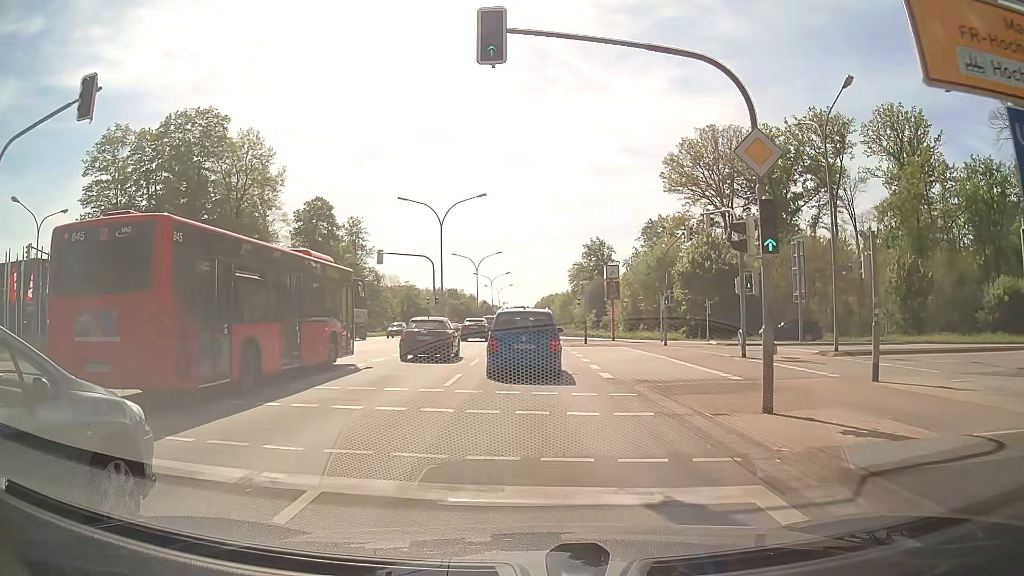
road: primary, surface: asphalt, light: Day
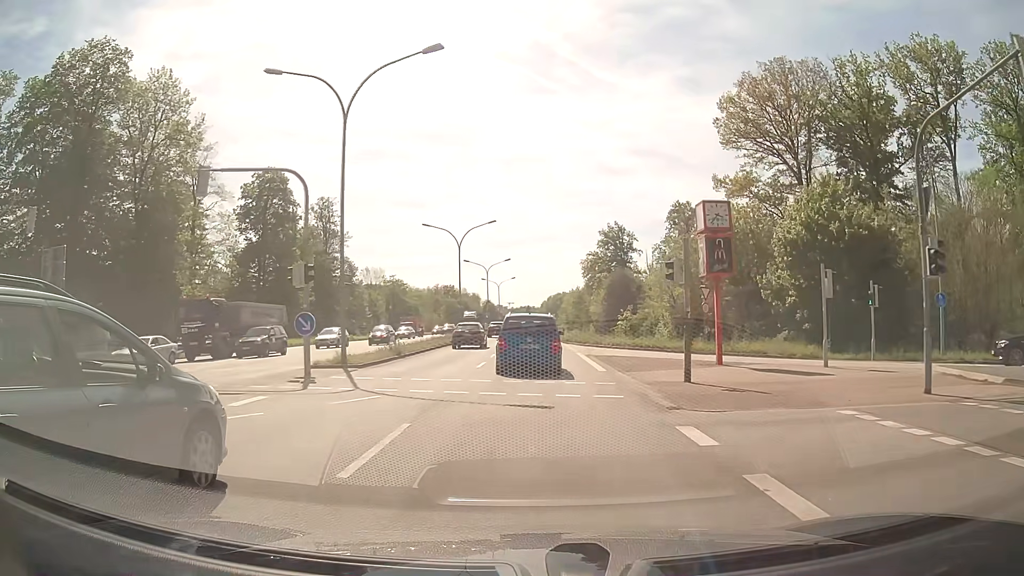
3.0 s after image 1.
(-0.3, +26.8) m; -1°
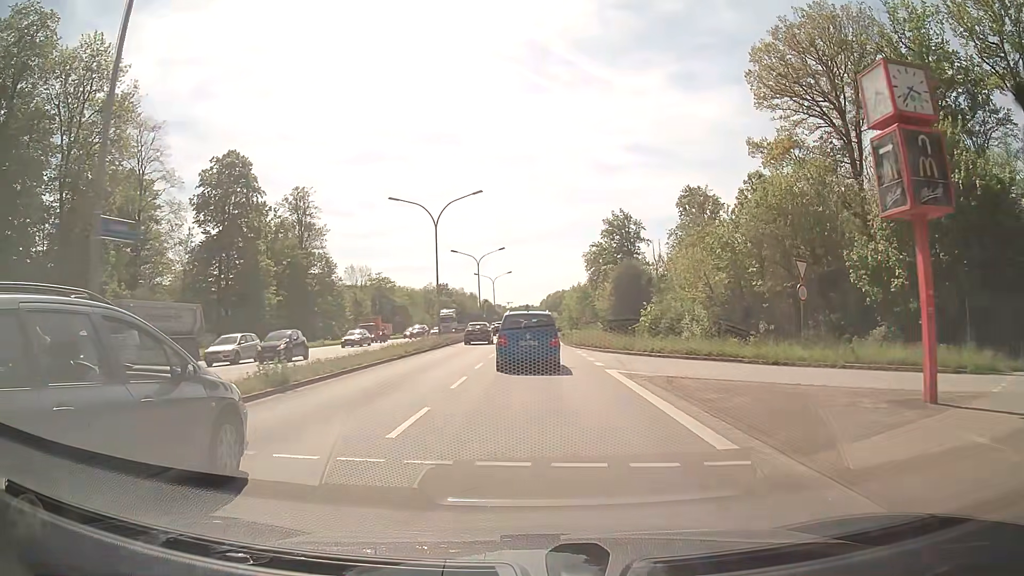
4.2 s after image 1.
(+0.1, +12.9) m; 0°
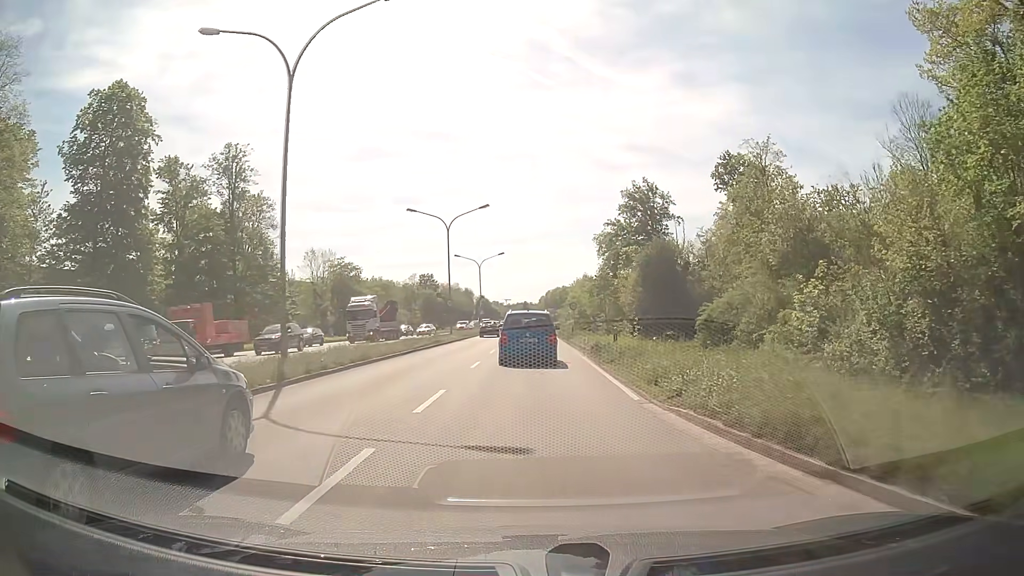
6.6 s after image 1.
(-0.1, +28.1) m; 0°
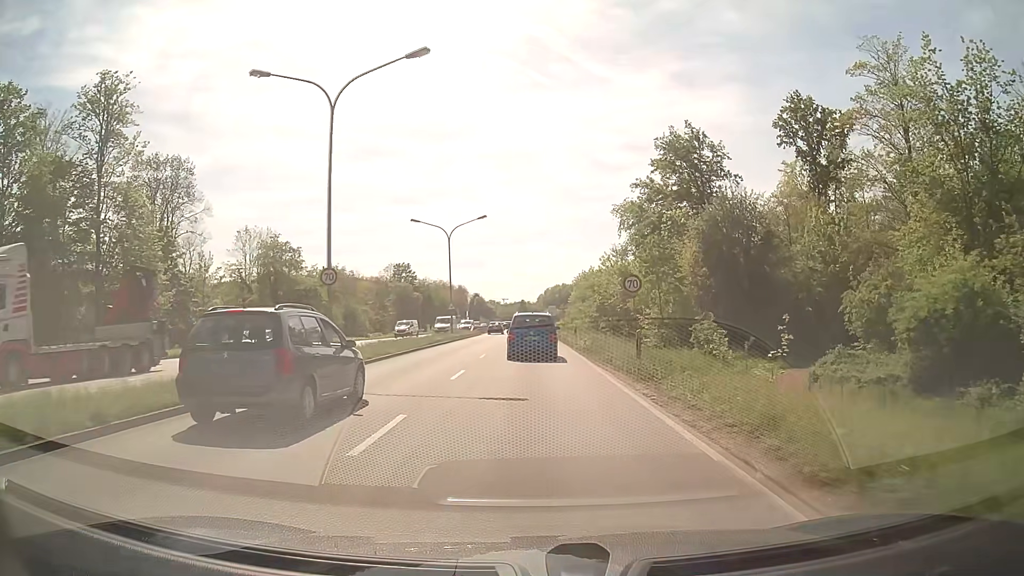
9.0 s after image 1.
(0.0, +30.7) m; 0°
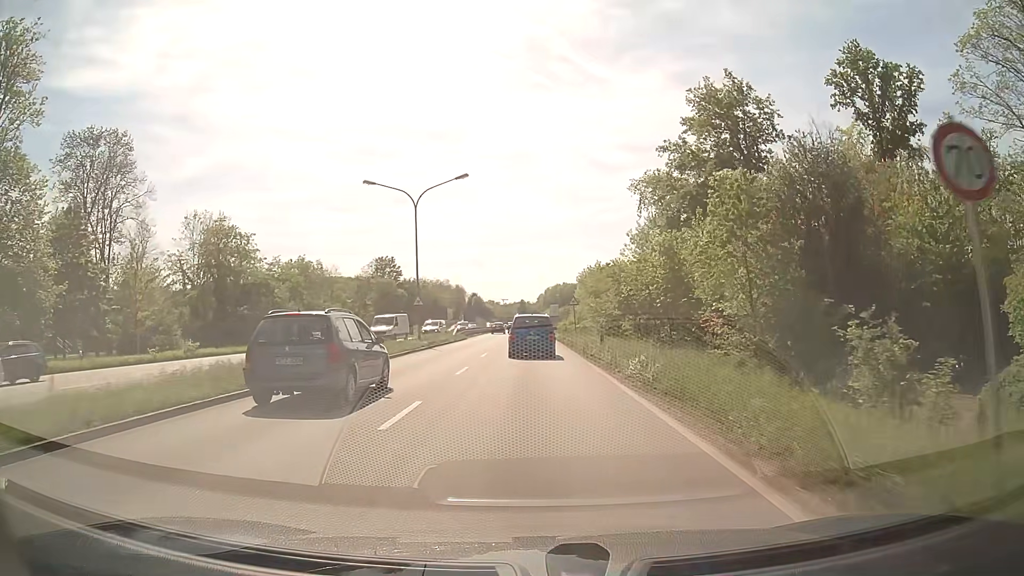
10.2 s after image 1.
(0.0, +16.5) m; 0°
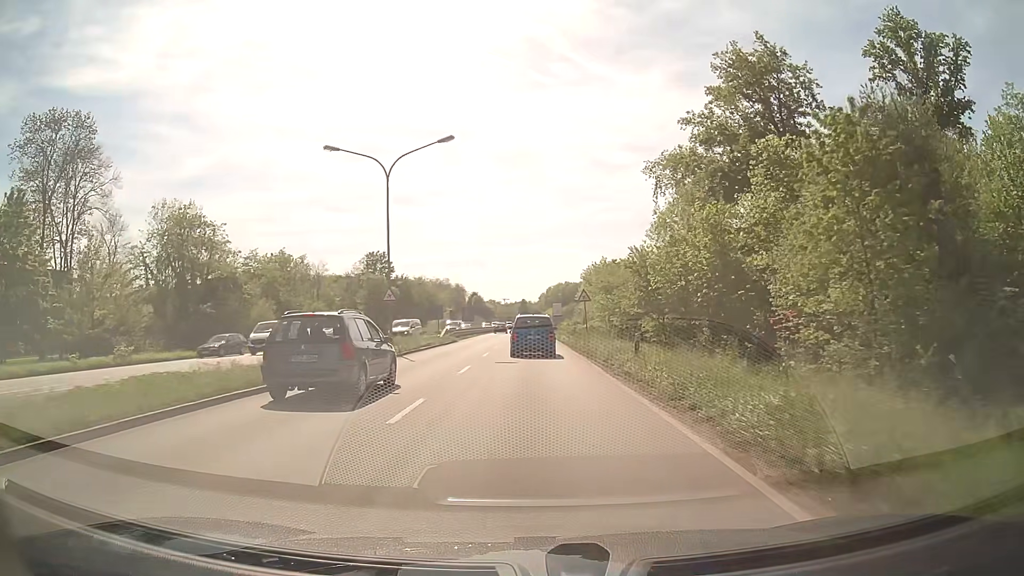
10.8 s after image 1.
(0.0, +8.6) m; 0°
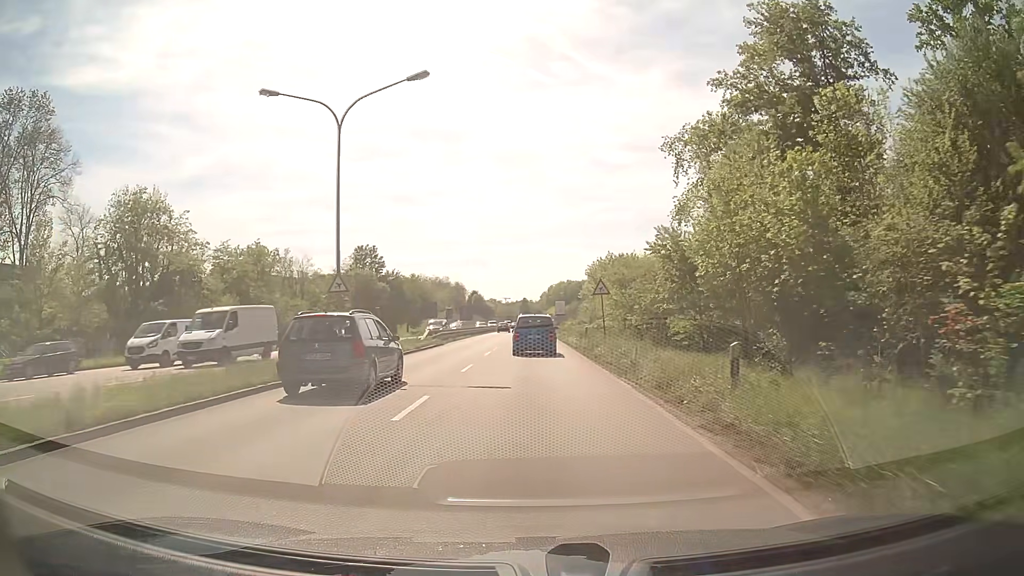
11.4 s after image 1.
(0.0, +8.7) m; 0°
(0, +10) (0, +20) (0, +30) (0, +40) (0, +50) (0, +60) (0, +70) (0, +80) (0, +90) (0, +100) m
